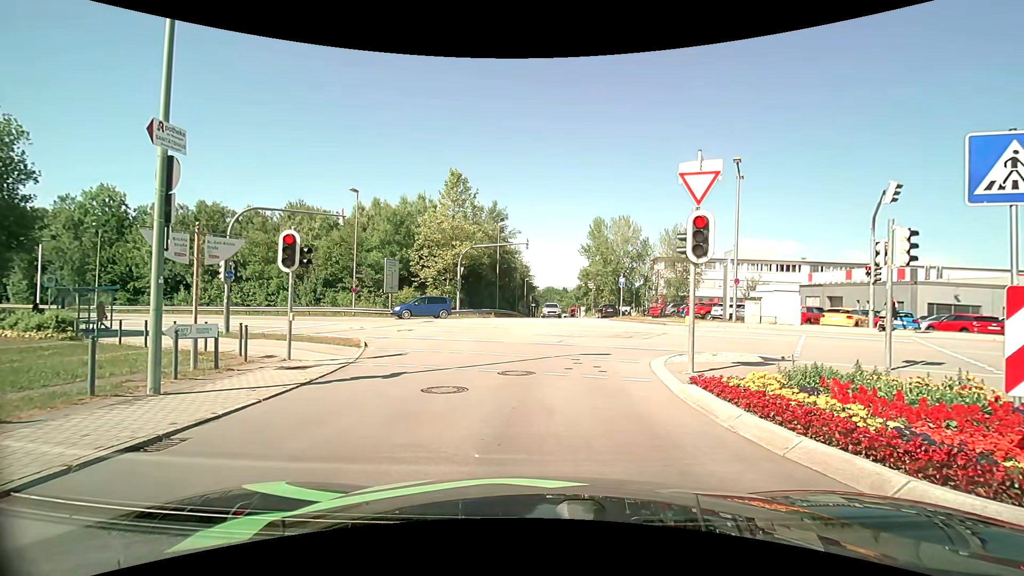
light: Day
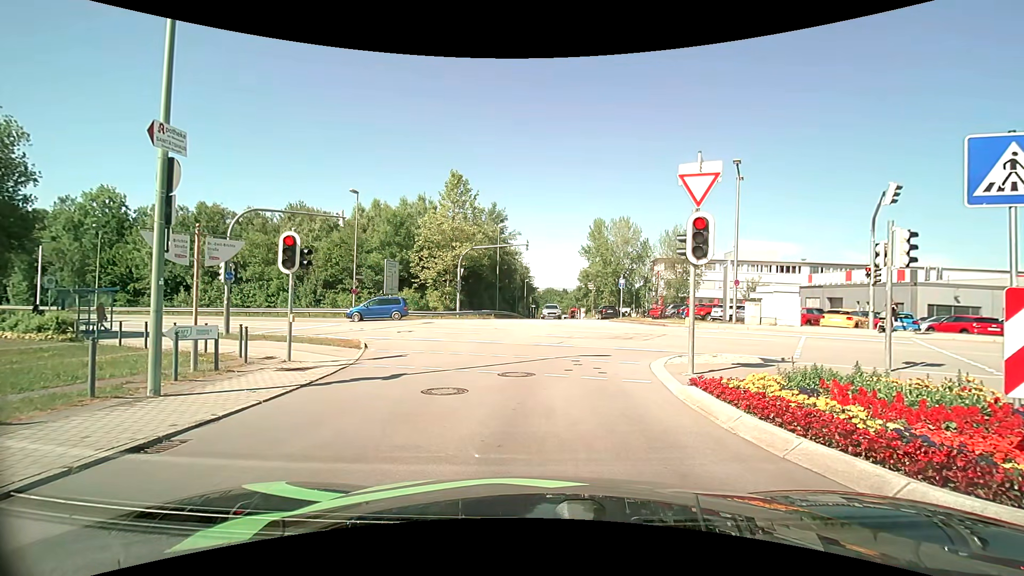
(0.0, 0.0) m; 0°
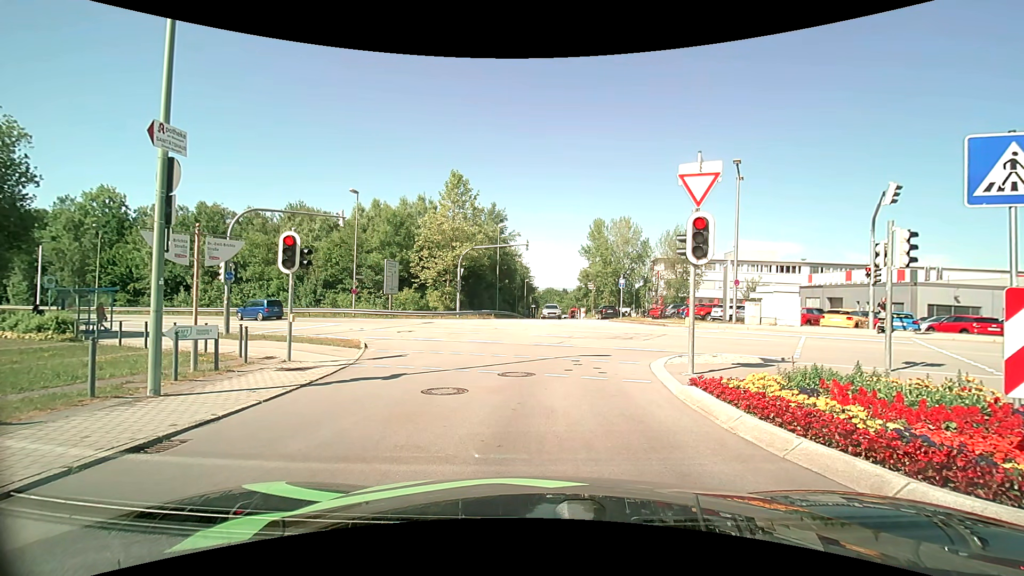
(0.0, 0.0) m; 0°
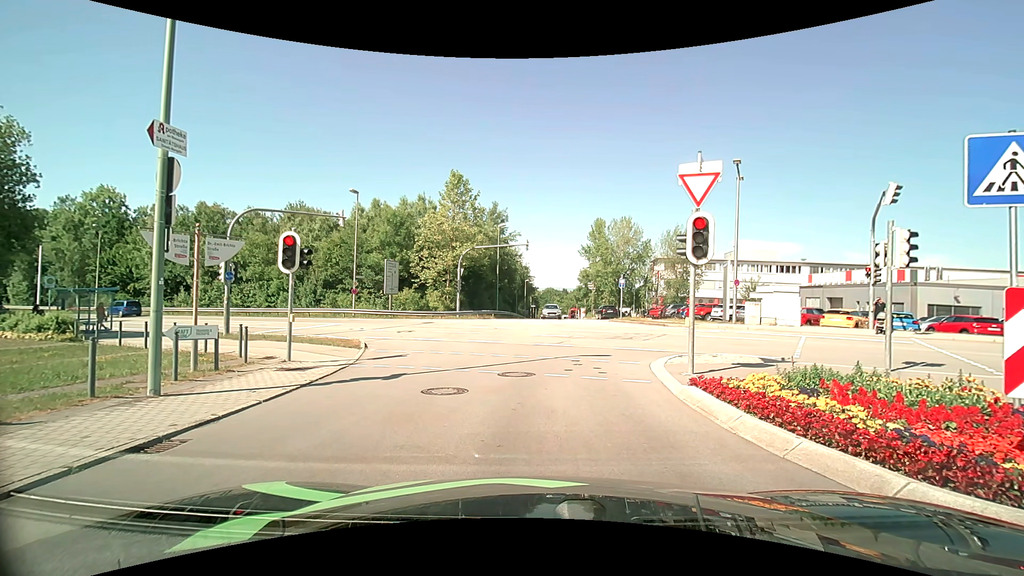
(0.0, 0.0) m; 0°
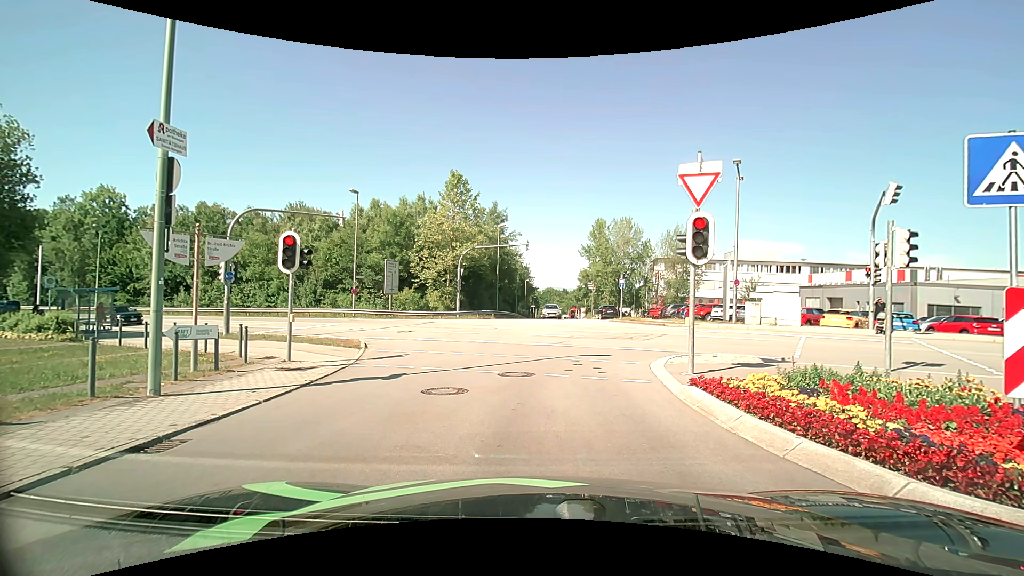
(0.0, 0.0) m; 0°
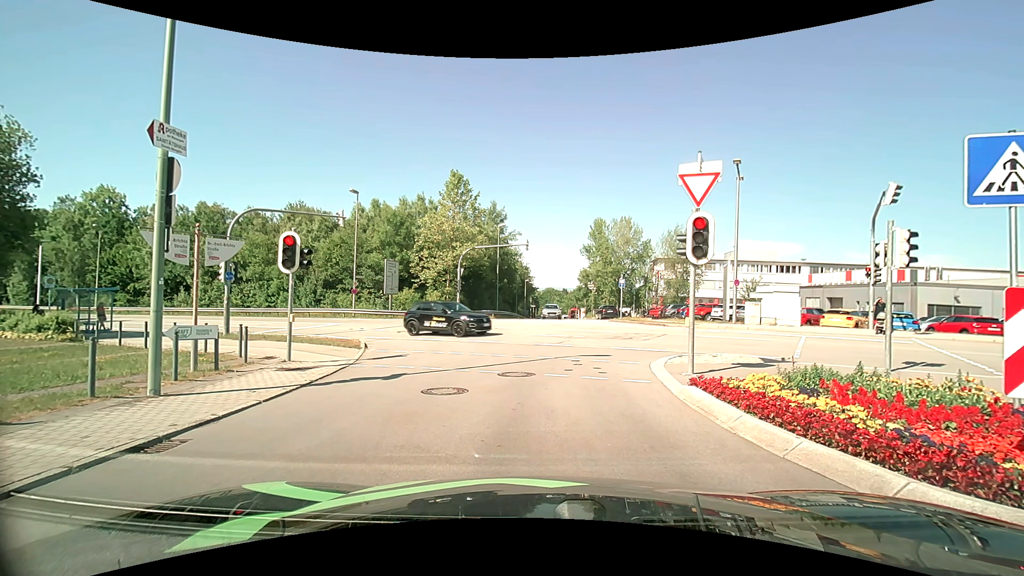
(0.0, 0.0) m; 0°
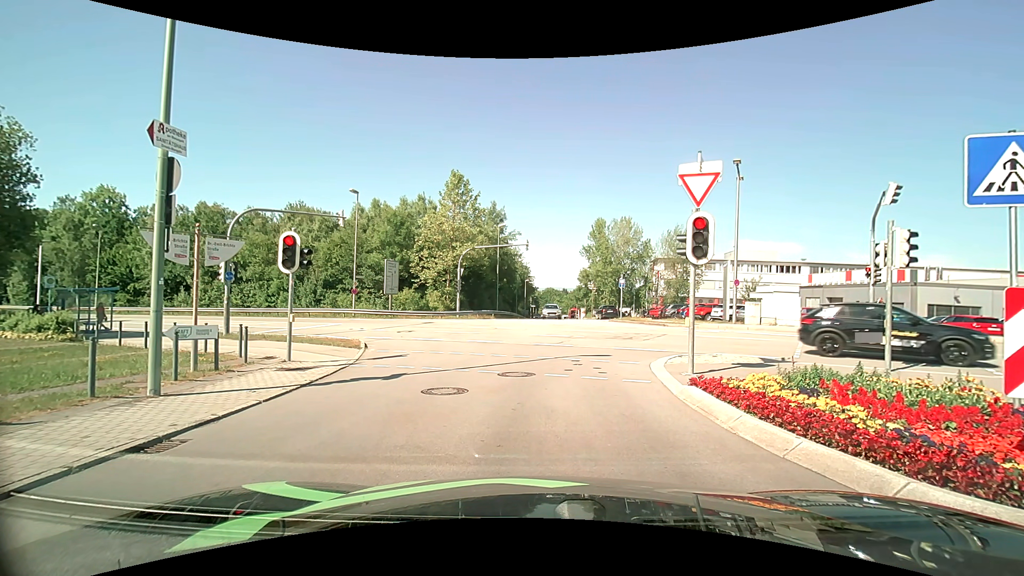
(0.0, 0.0) m; 0°
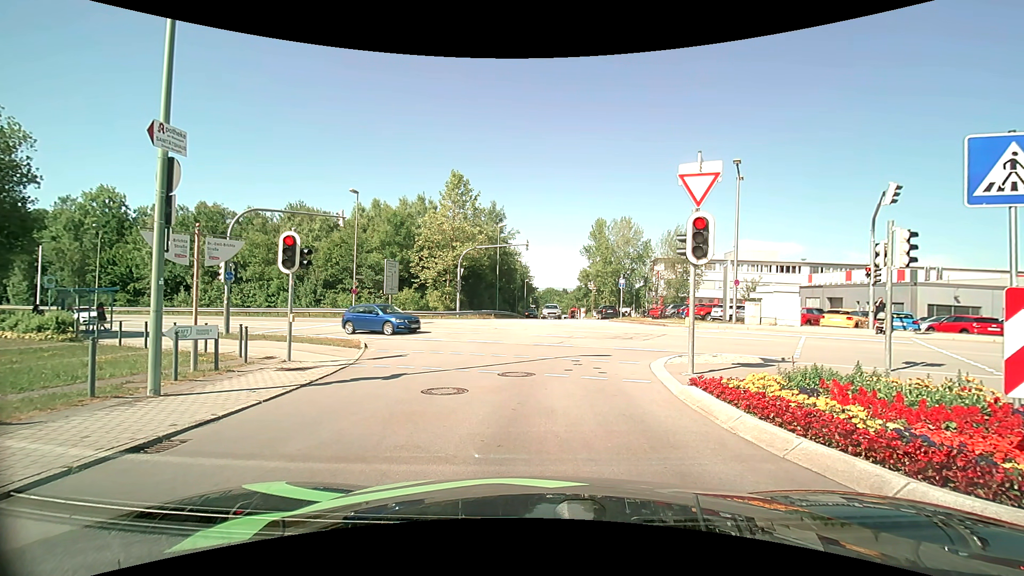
(0.0, 0.0) m; 0°
(0, +10) (-1, +20) (-4, +29) (-12, +36) (-20, +41) (-29, +45) (-39, +49) (-48, +53) (-57, +56) (-67, +59) m
